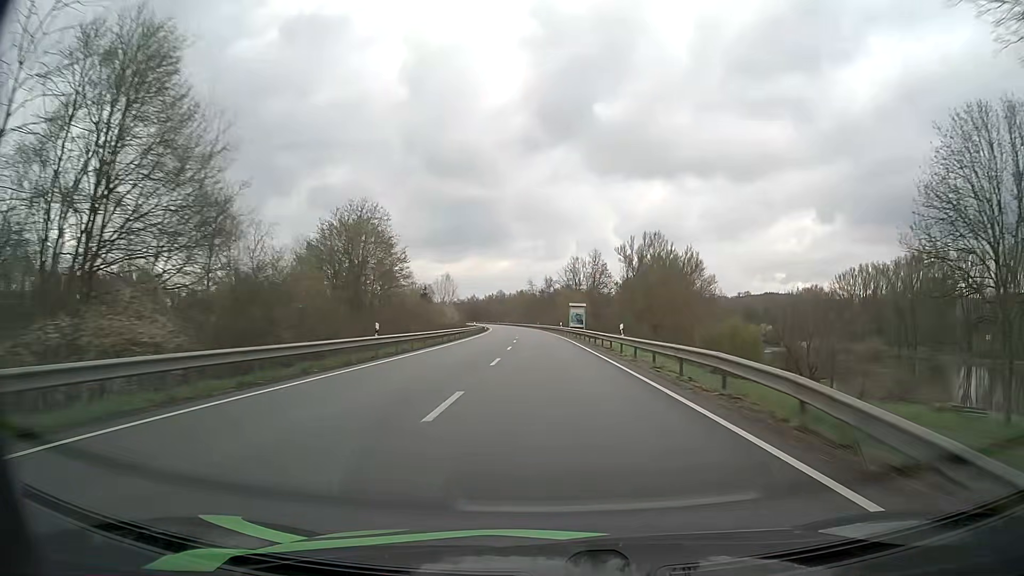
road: primary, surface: asphalt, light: Day
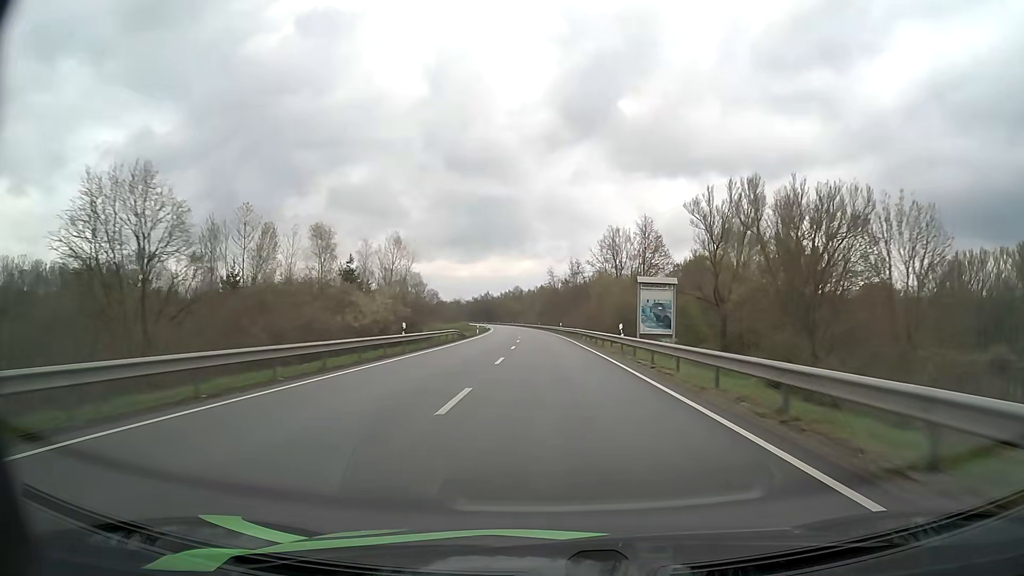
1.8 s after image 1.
(-0.7, +47.4) m; -2°
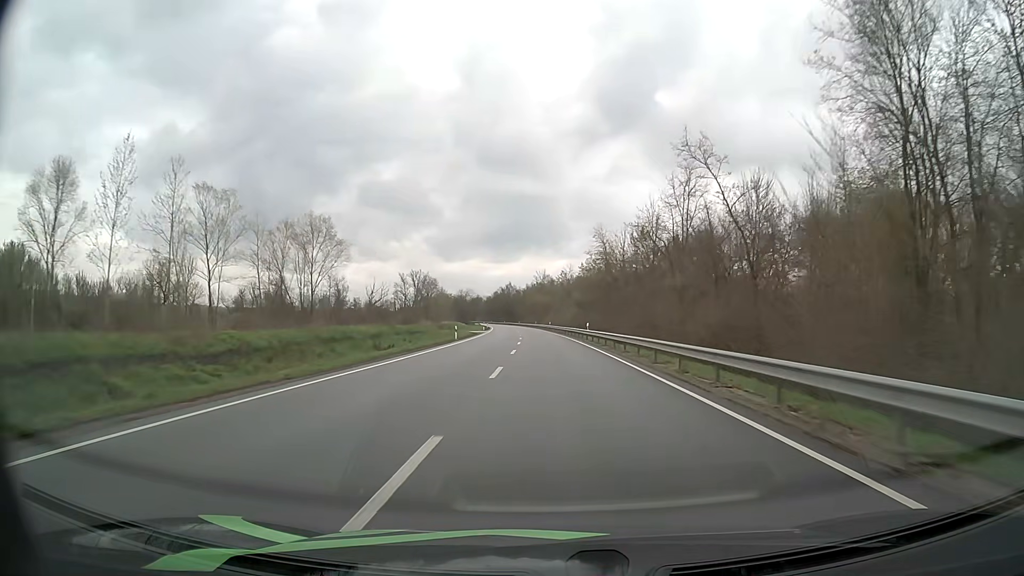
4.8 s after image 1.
(-2.1, +79.1) m; -3°
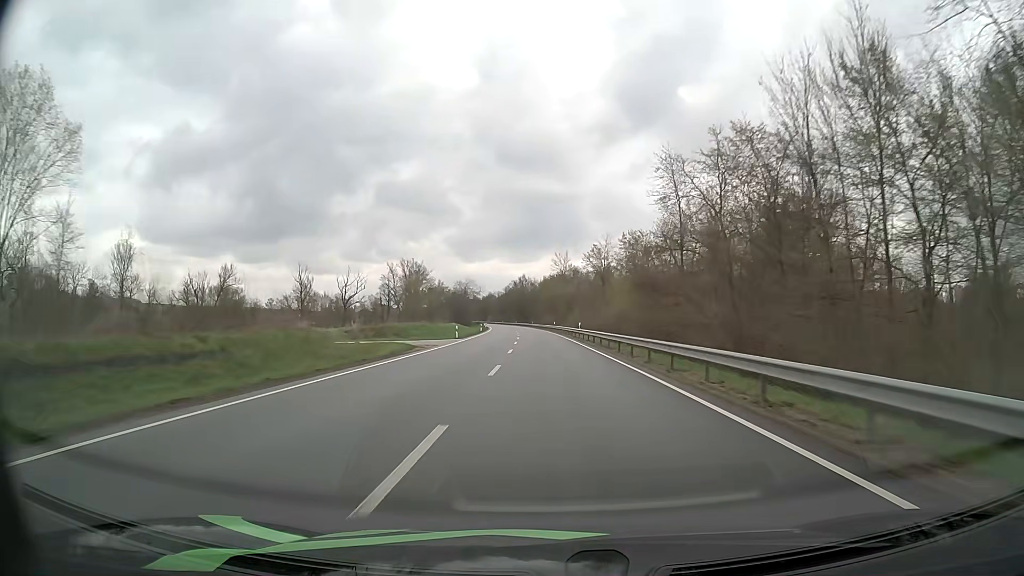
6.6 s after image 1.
(-0.7, +47.5) m; -2°
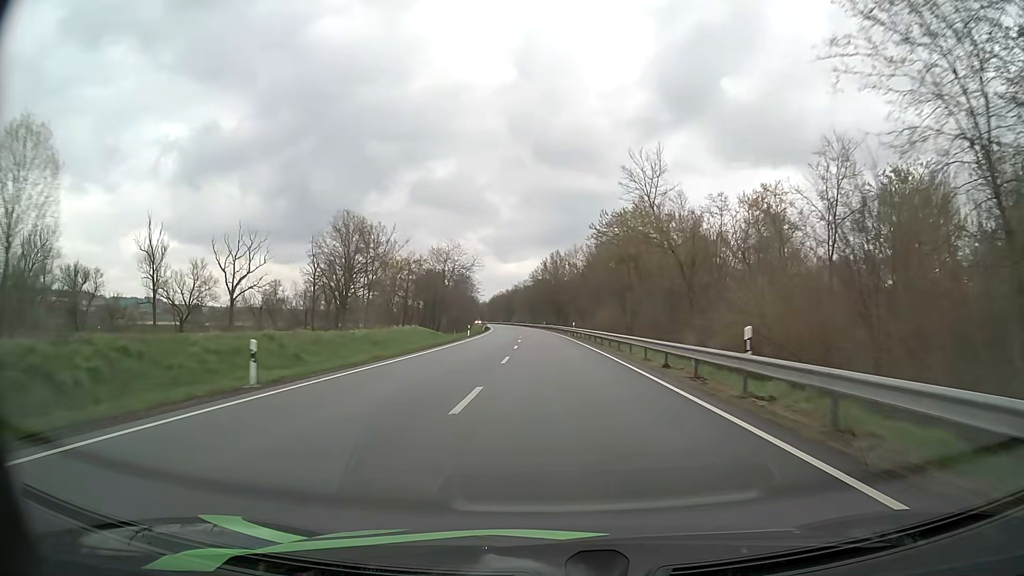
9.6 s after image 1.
(-2.3, +79.2) m; -3°
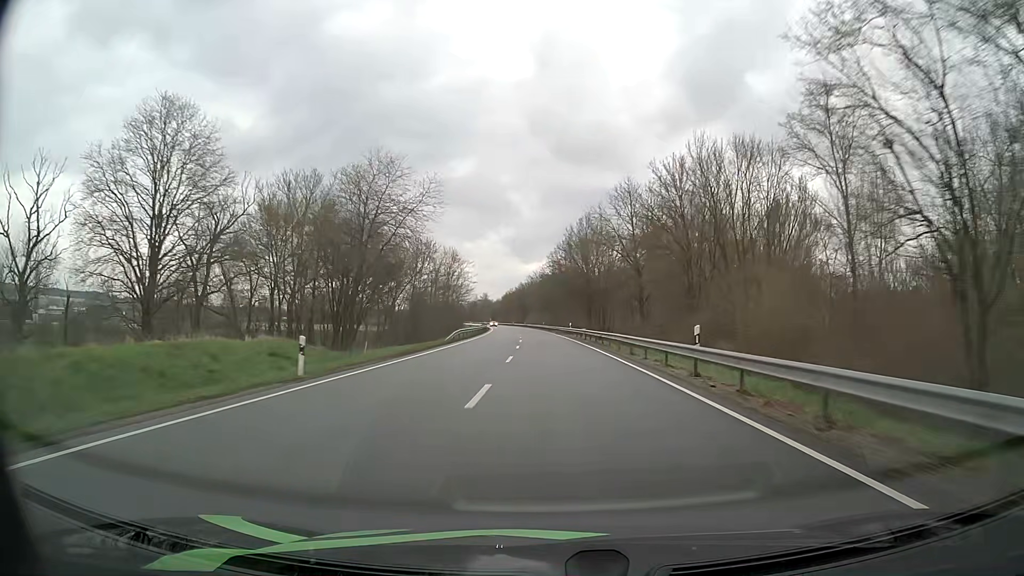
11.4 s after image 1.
(-0.8, +47.5) m; -2°
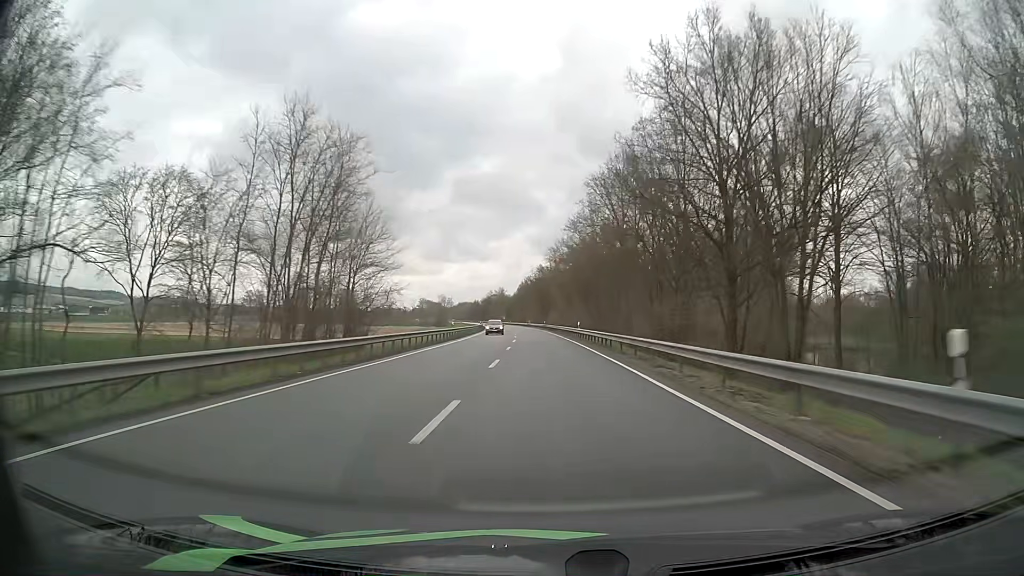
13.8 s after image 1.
(-1.2, +63.4) m; -2°
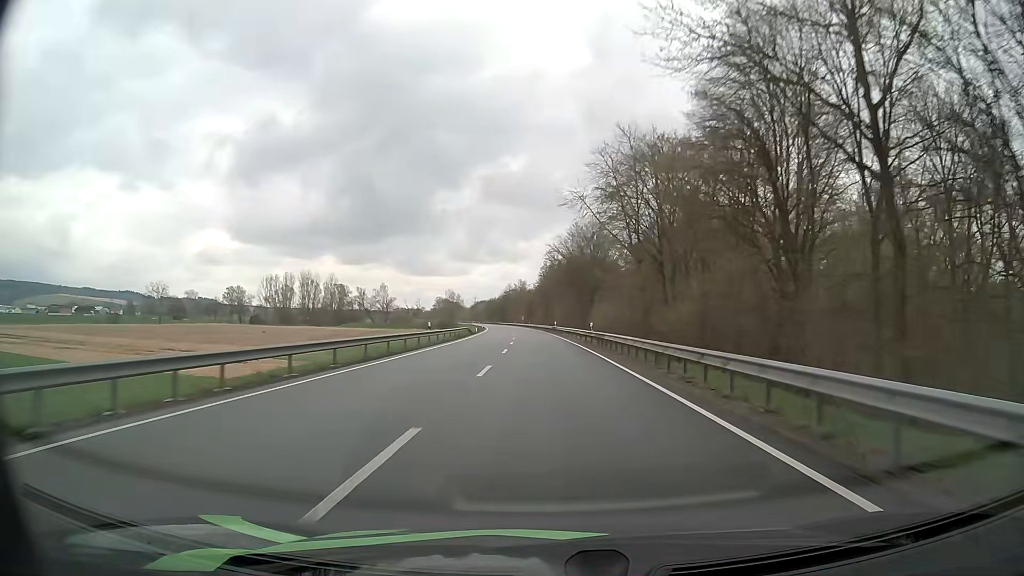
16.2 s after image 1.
(-1.5, +63.3) m; -2°
(0, +10) (0, +20) (0, +30) (-1, +40) (-1, +50) (-1, +60) (-2, +70) (-2, +80) (-3, +90) (-4, +100) m
